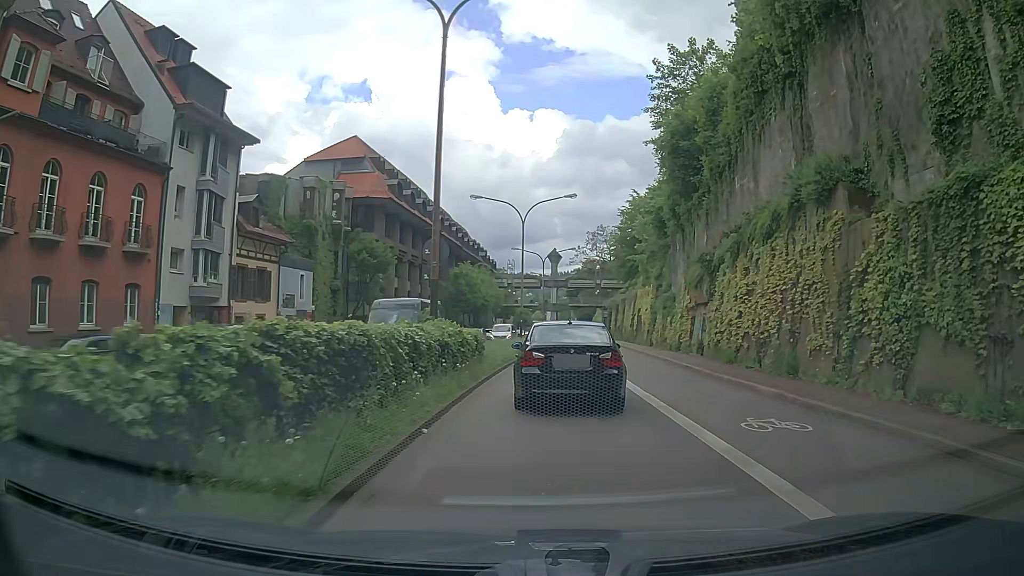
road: primary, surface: asphalt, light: Day
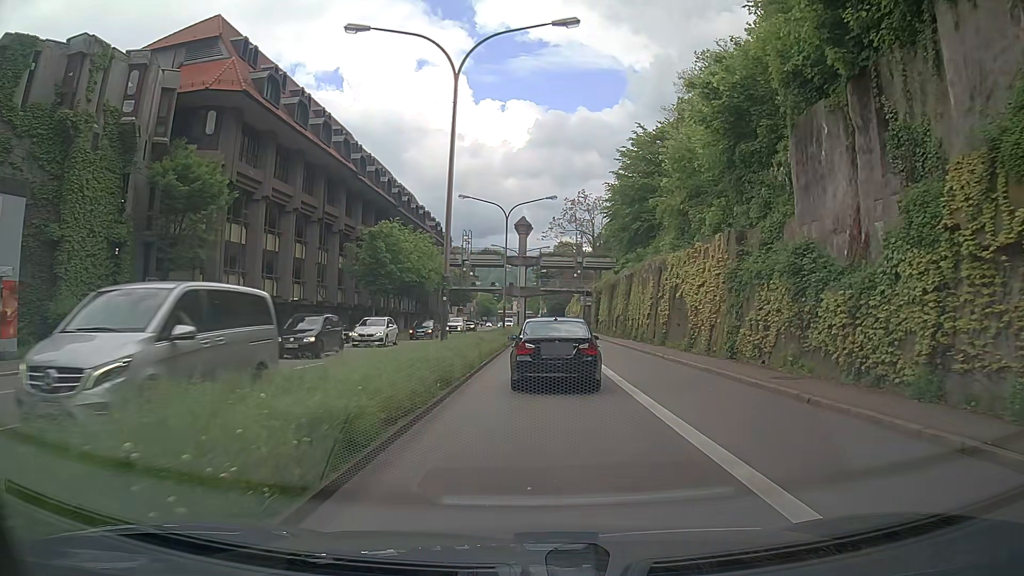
(+0.2, +25.7) m; +1°
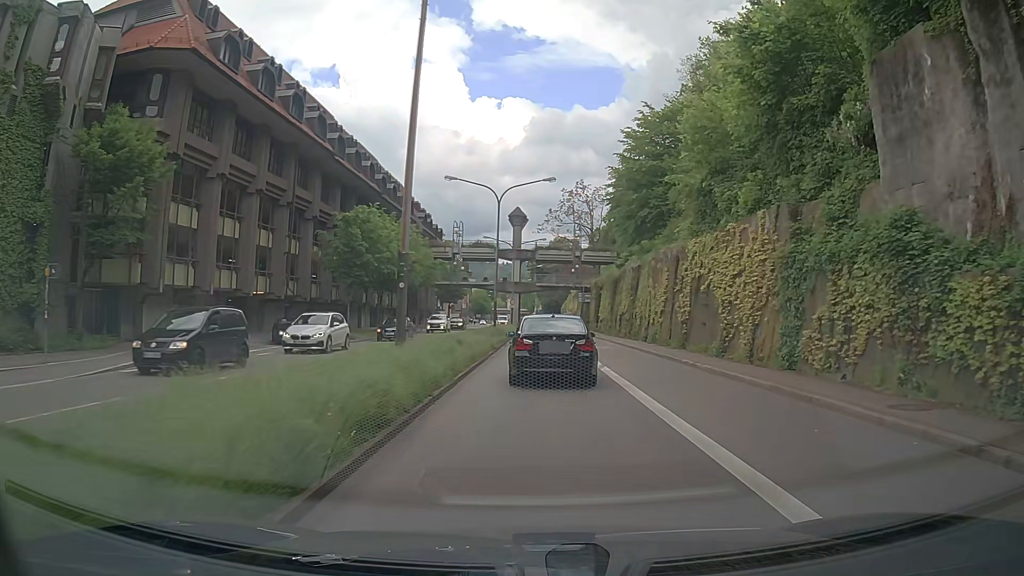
(+0.1, +5.5) m; +1°
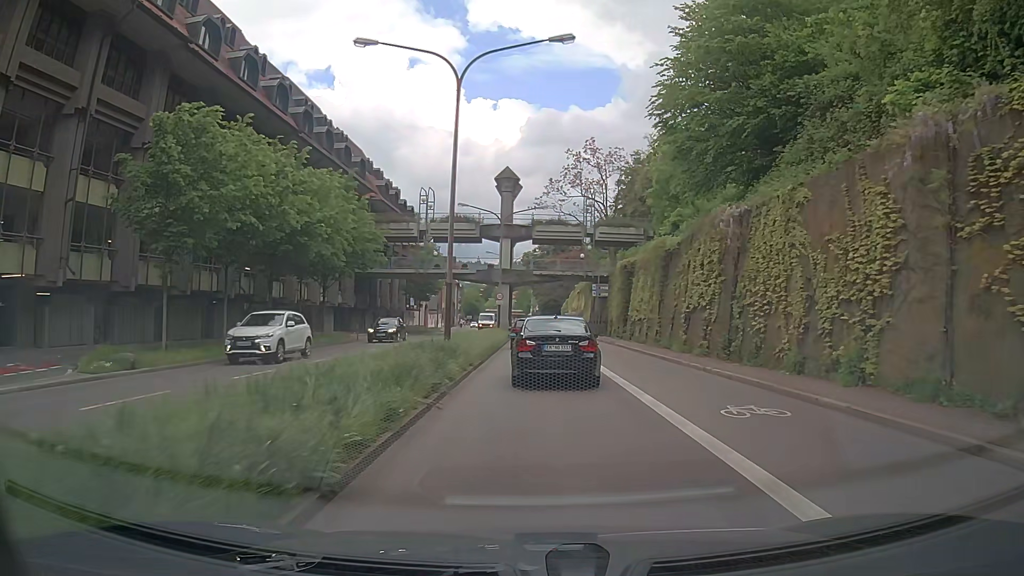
(+0.1, +22.3) m; +1°
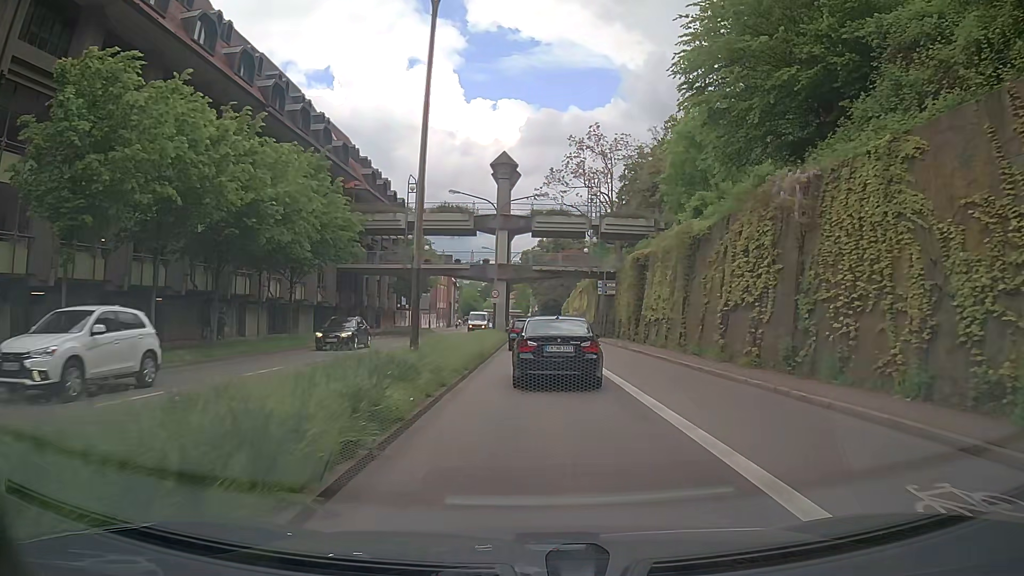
(0.0, +5.5) m; 0°
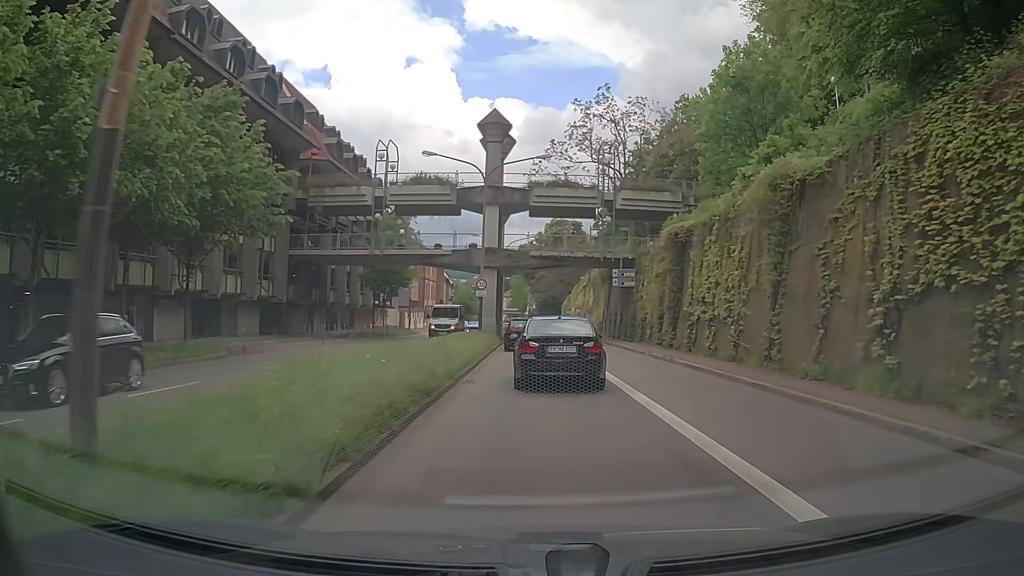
(0.0, +10.9) m; 0°
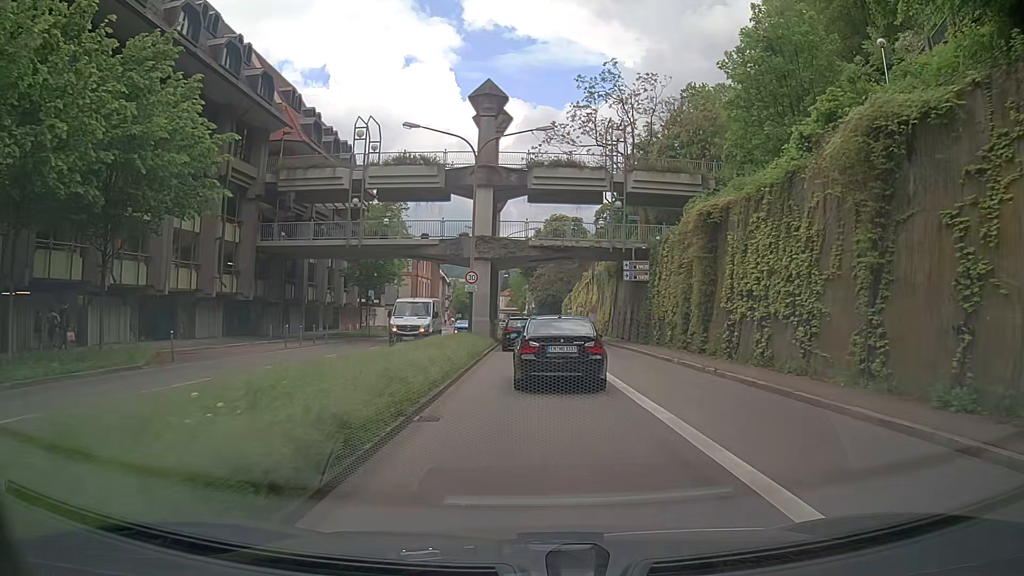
(0.0, +5.4) m; 0°
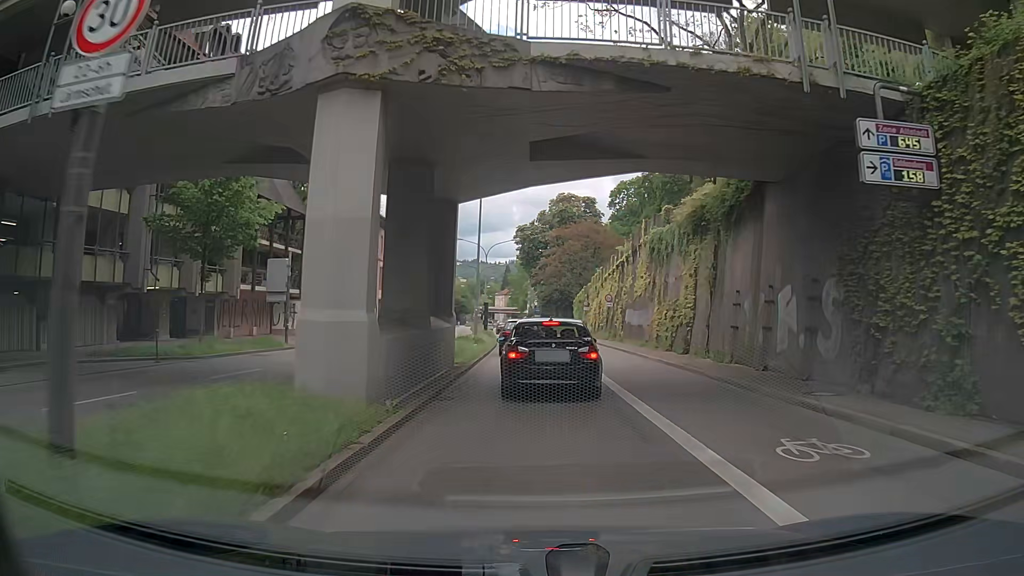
(+0.1, +27.1) m; 0°
(0, +10) (0, +20) (0, +30) (0, +40) (0, +50) (-1, +60) (-2, +70) (-3, +80) (-4, +90) (-5, +100) m
